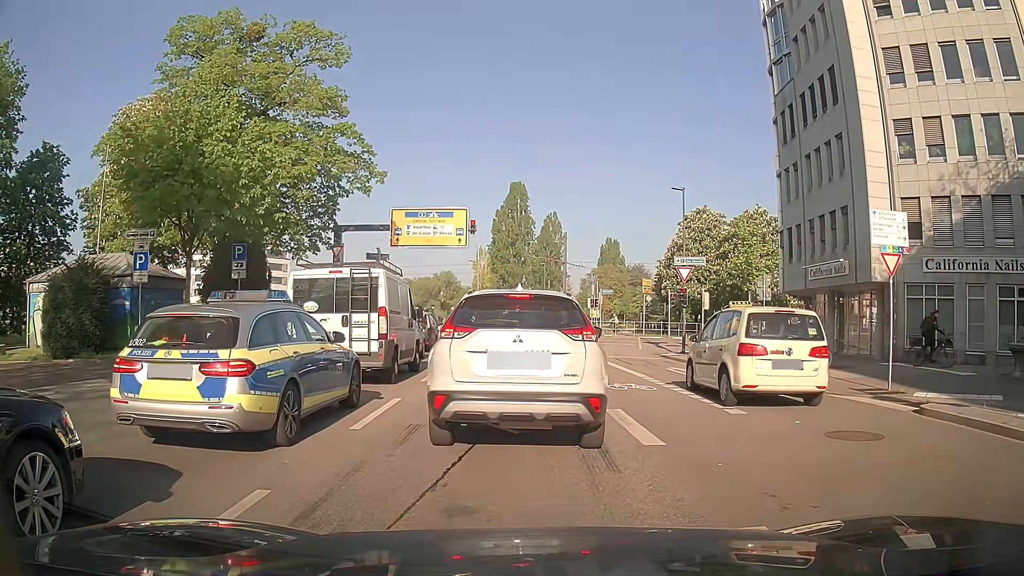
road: primary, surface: asphalt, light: Day
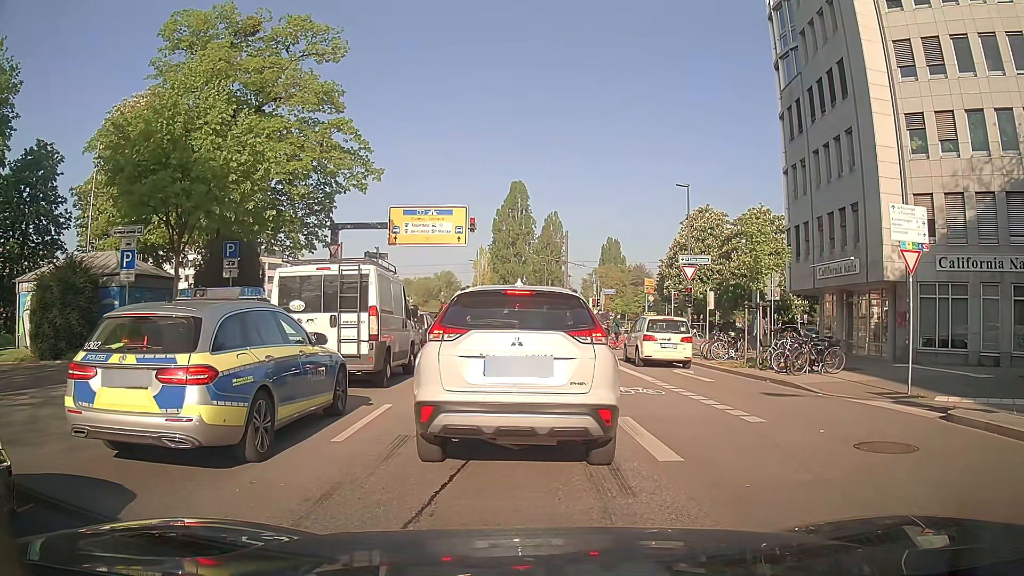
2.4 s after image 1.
(0.0, +0.8) m; 0°
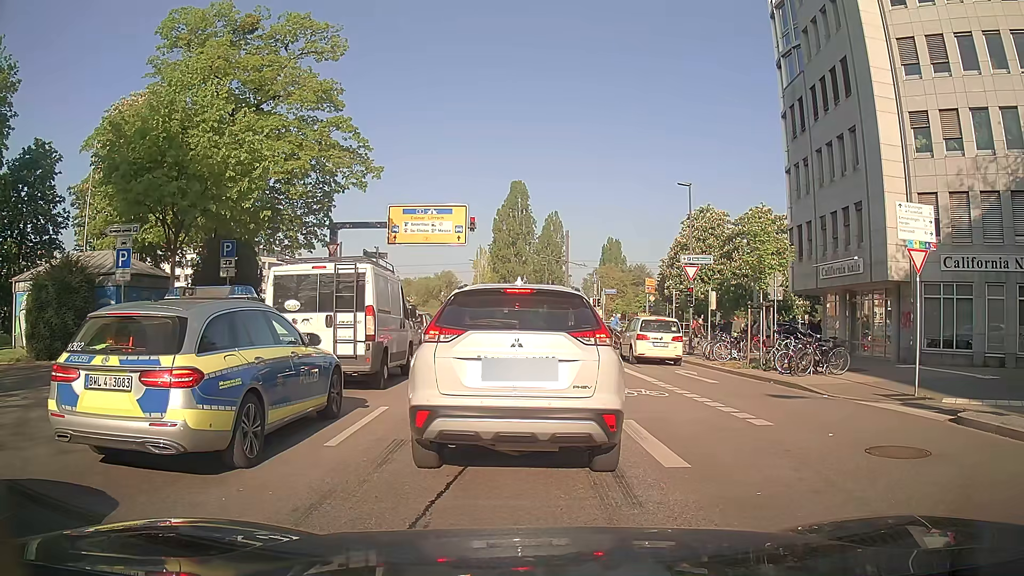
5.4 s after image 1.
(0.0, +0.3) m; 0°
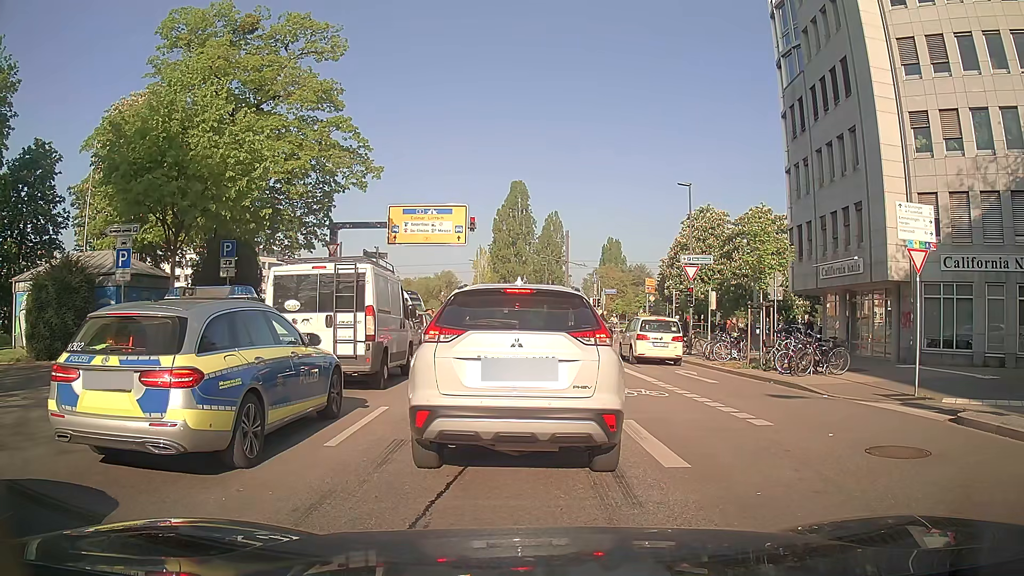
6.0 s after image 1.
(0.0, 0.0) m; 0°
